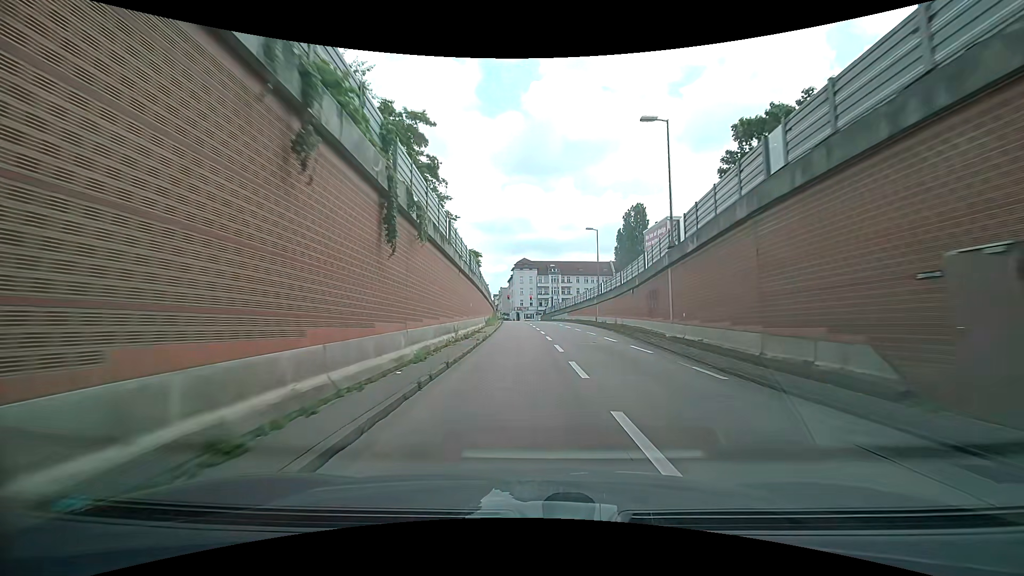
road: motorway_link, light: Day
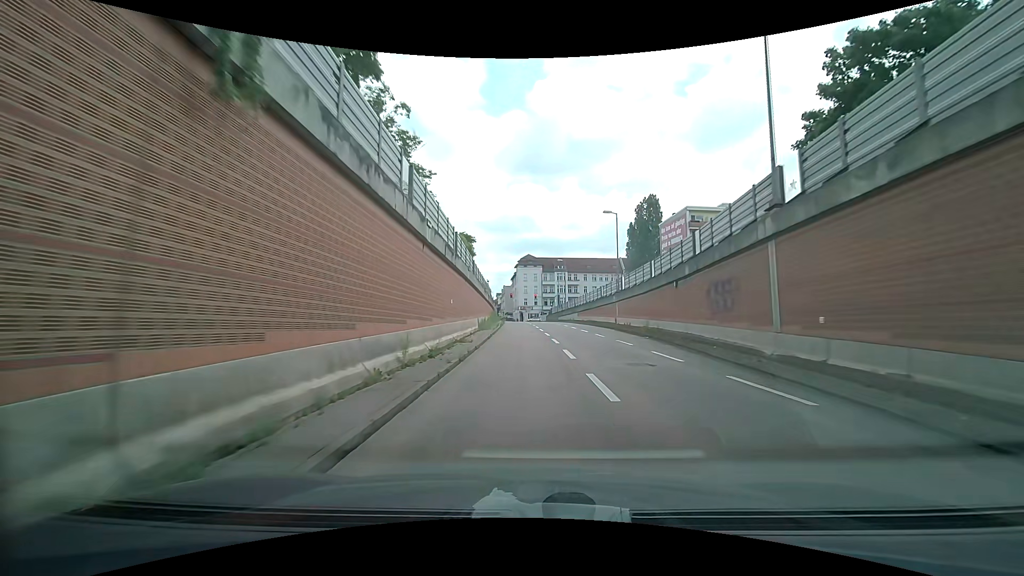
(0.0, +9.0) m; 0°
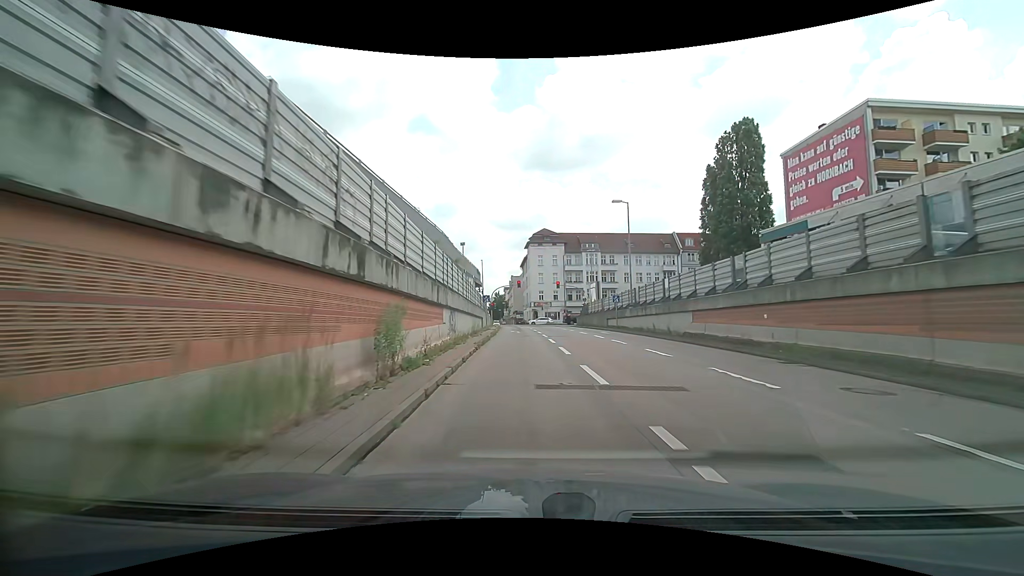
(-0.5, +43.3) m; -2°
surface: asphalt
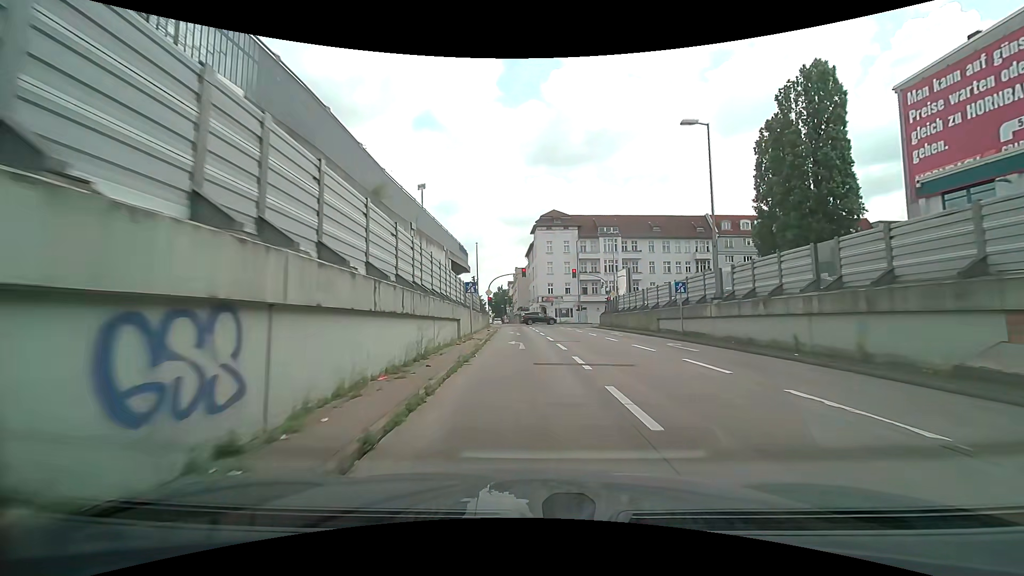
(-0.1, +15.9) m; 0°
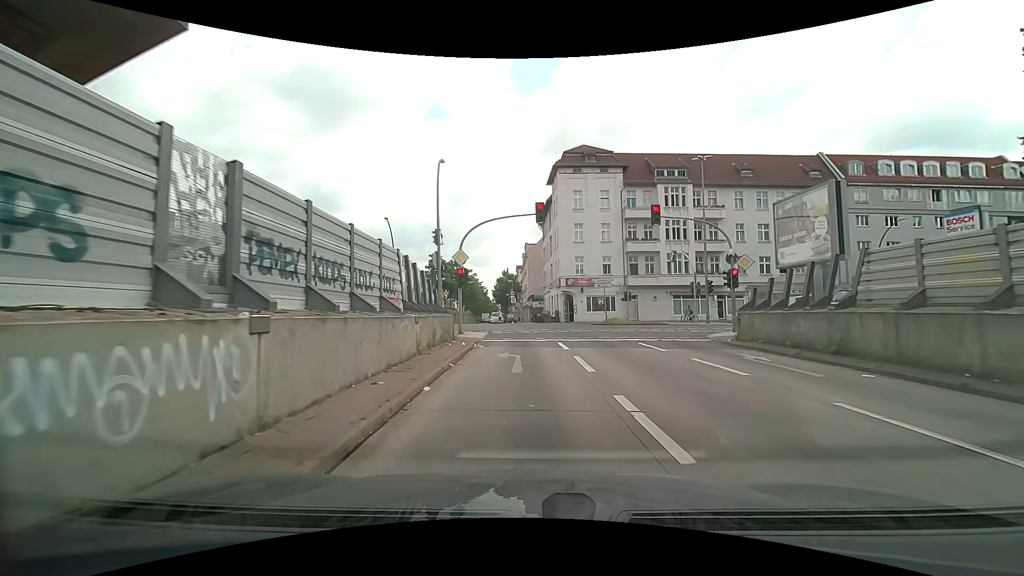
(-0.3, +30.3) m; -1°
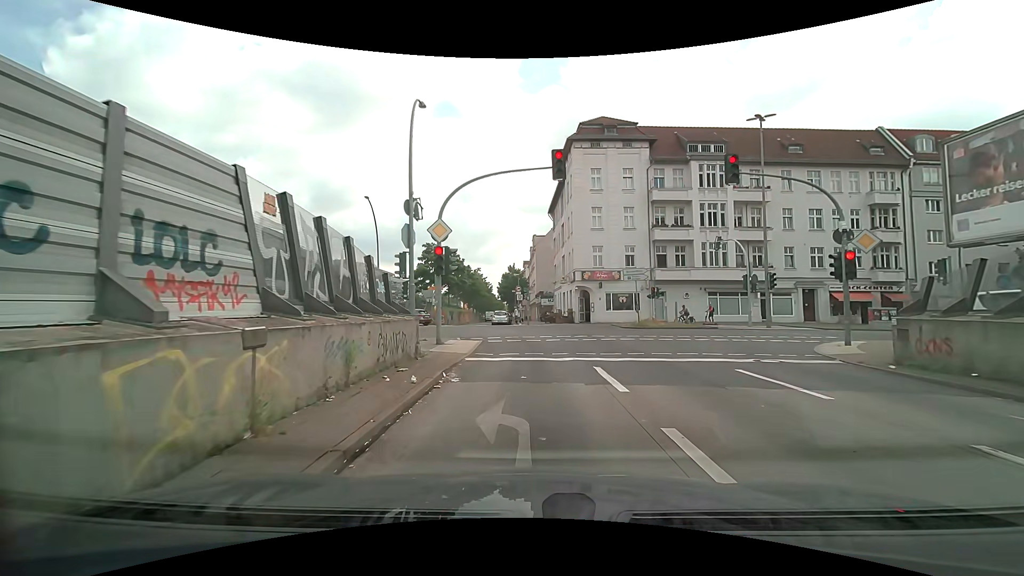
(-0.1, +7.6) m; -1°
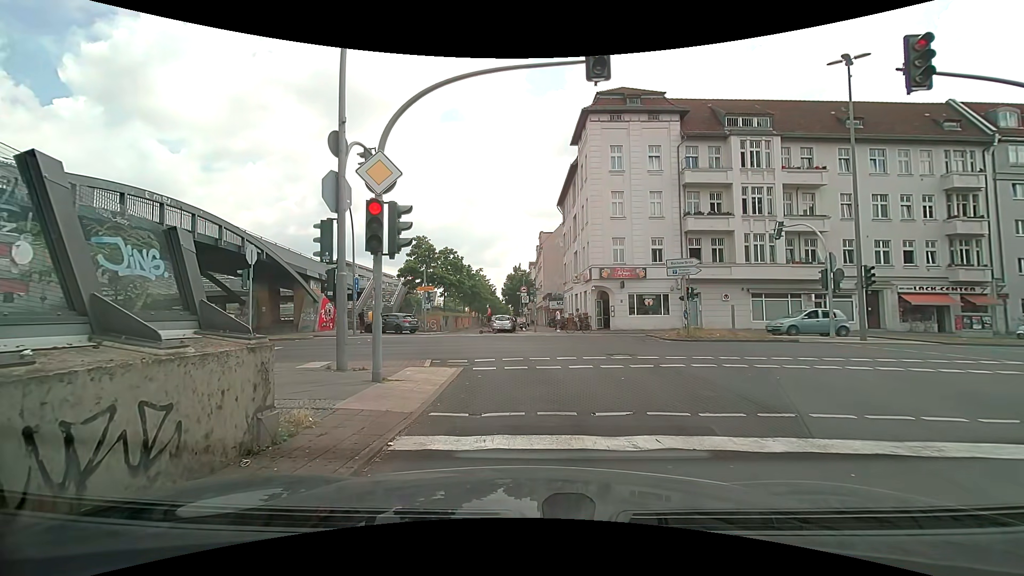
(0.0, +6.8) m; +1°
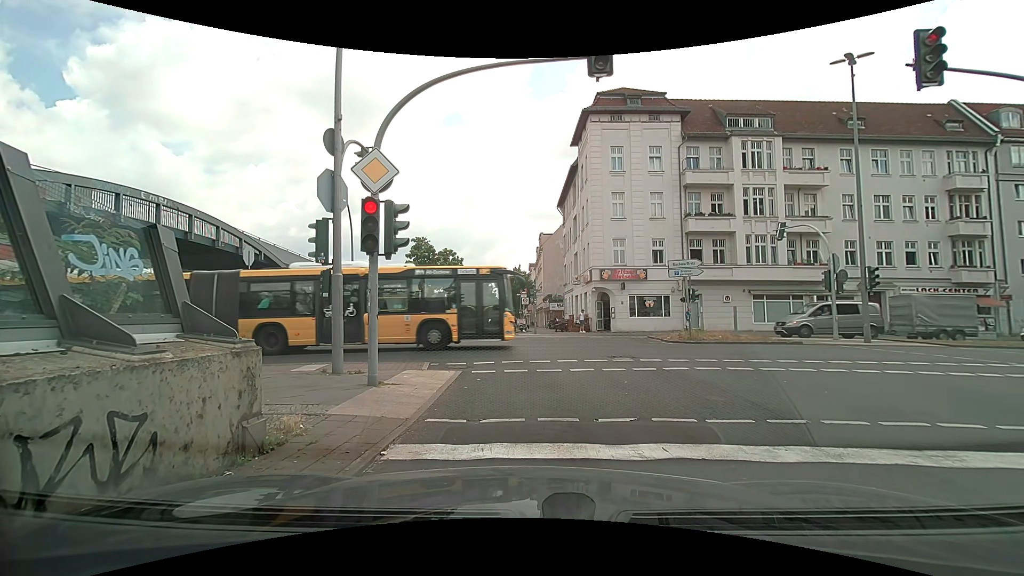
(0.0, +0.3) m; 0°
